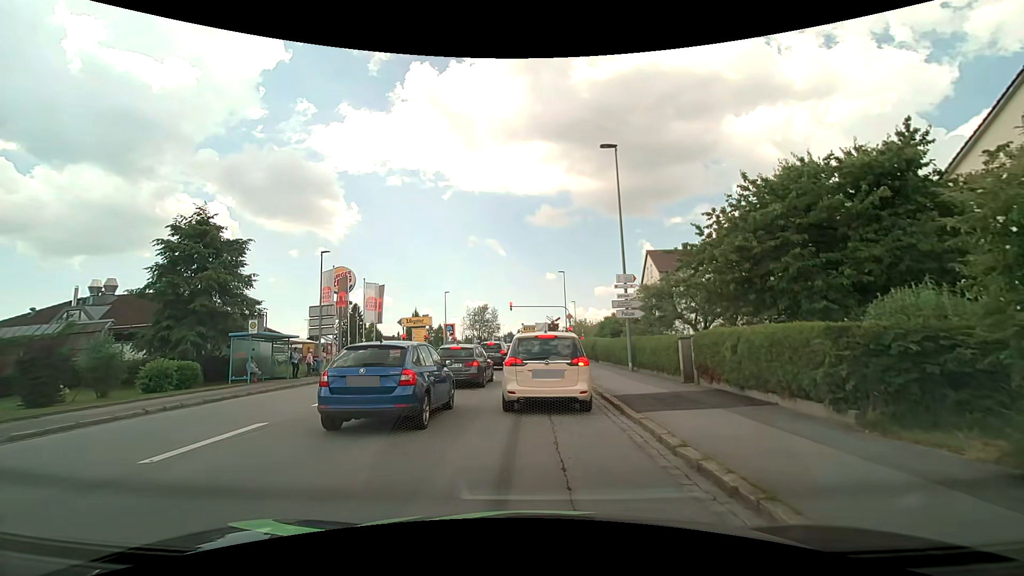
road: tertiary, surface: asphalt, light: Day
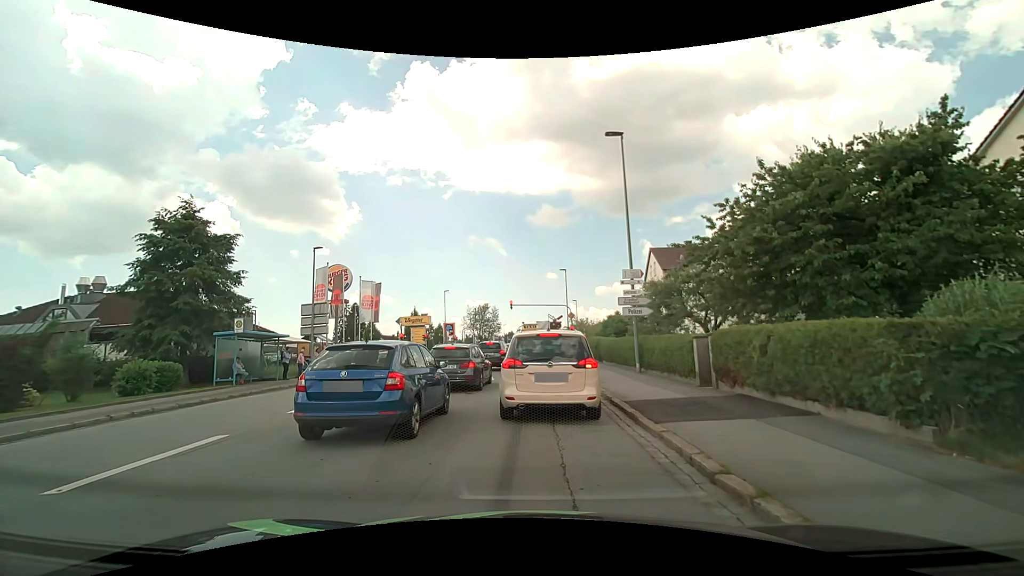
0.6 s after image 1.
(0.0, +1.3) m; 0°
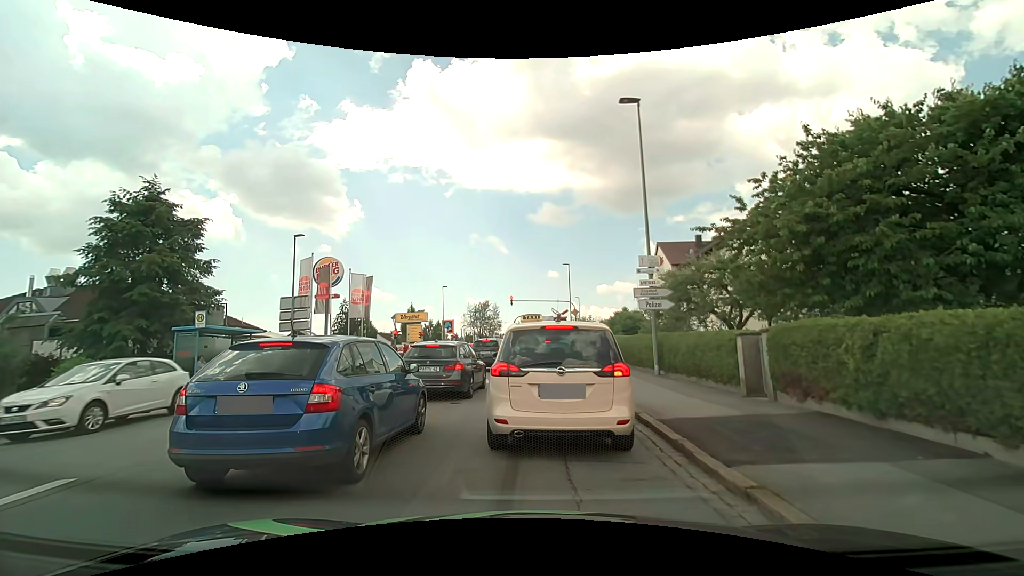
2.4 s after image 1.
(0.0, +2.7) m; -1°
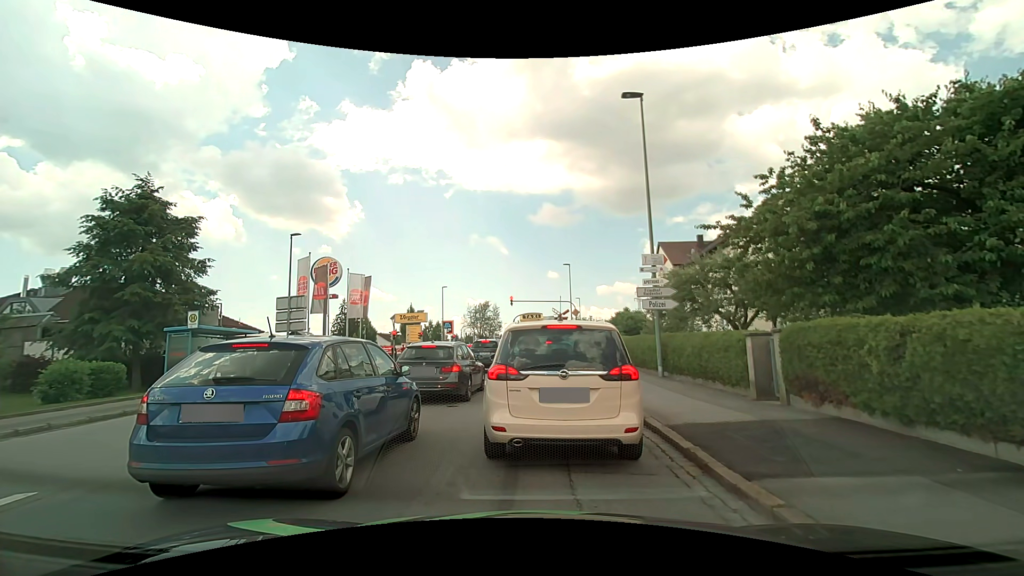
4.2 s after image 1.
(0.0, +0.5) m; 0°
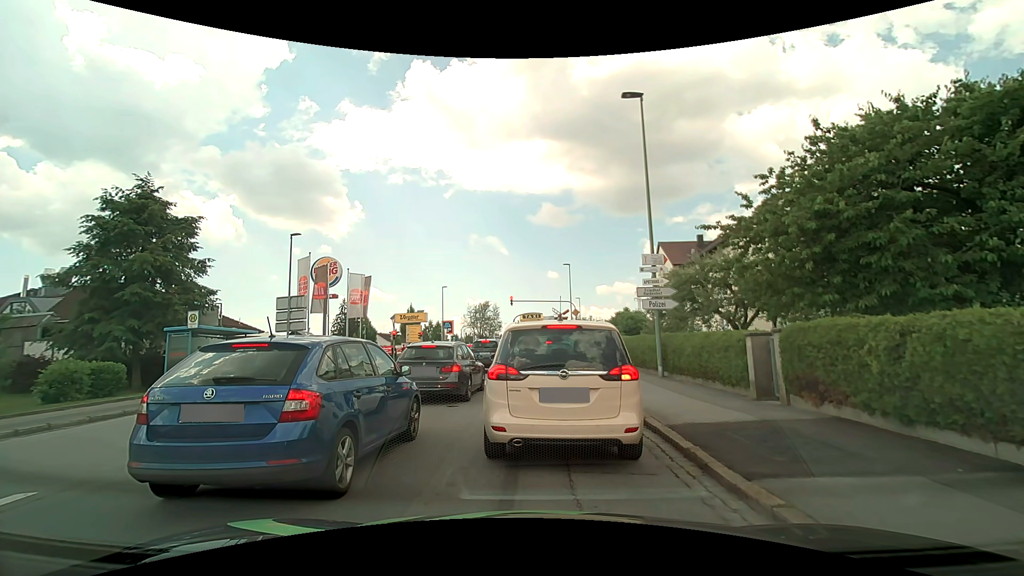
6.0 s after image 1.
(0.0, 0.0) m; 0°
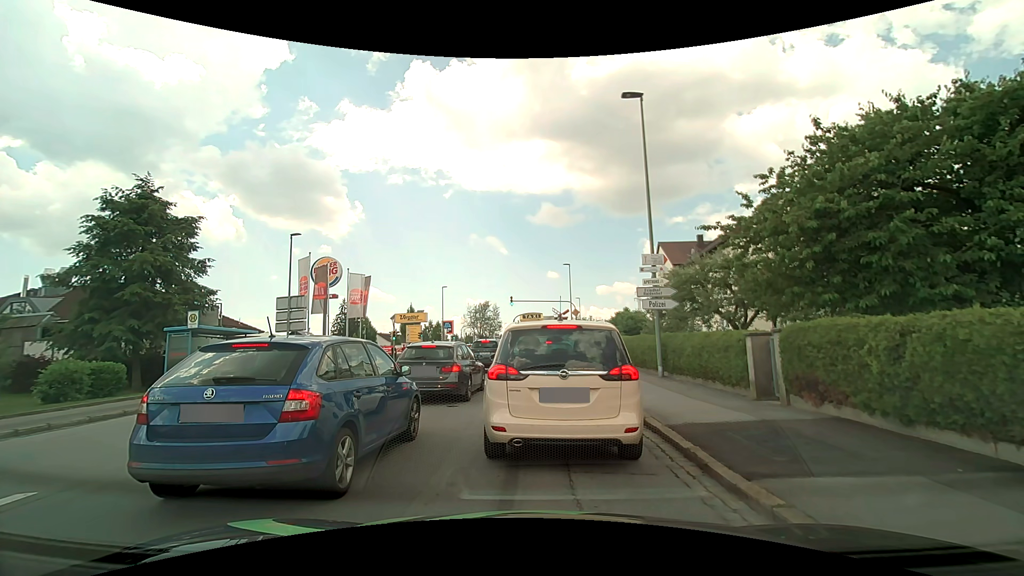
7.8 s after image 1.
(0.0, 0.0) m; 0°
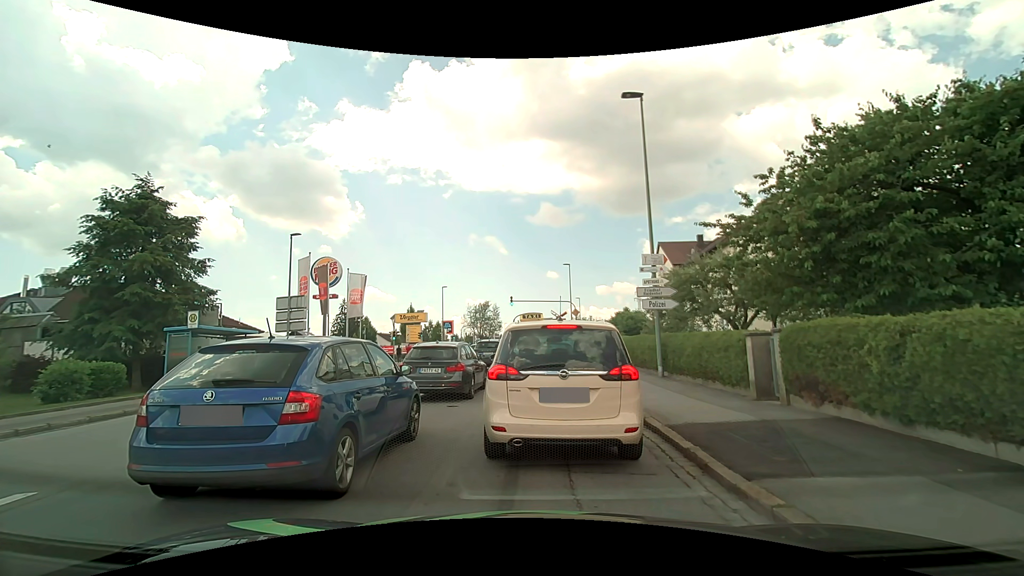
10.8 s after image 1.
(0.0, 0.0) m; 0°
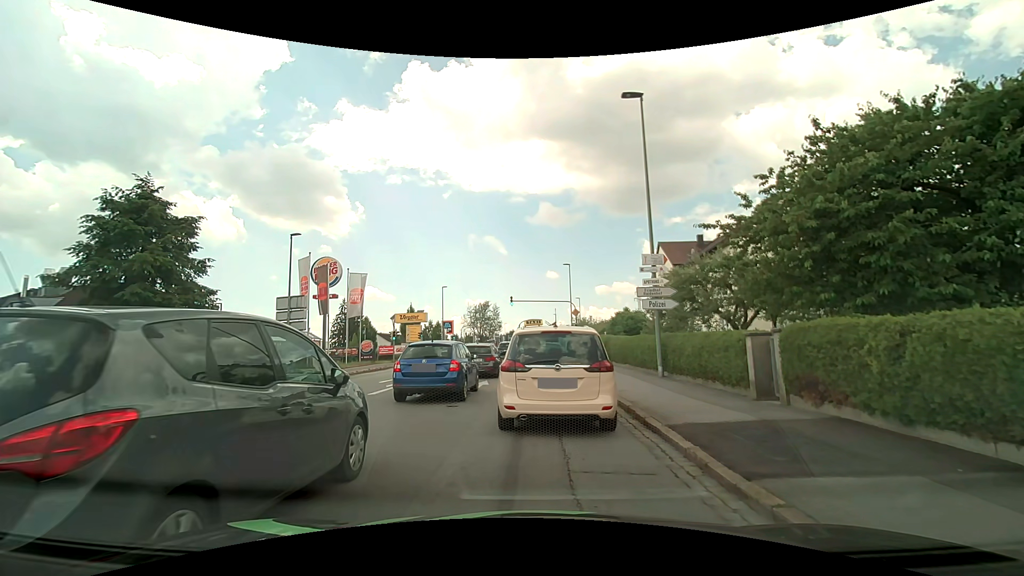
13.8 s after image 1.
(0.0, 0.0) m; 0°
(0, +10) (+1, +20) (+1, +30) (+1, +40) (+1, +50) (+1, +60) (+2, +70) (+2, +80) (+2, +90) (+2, +100) m
